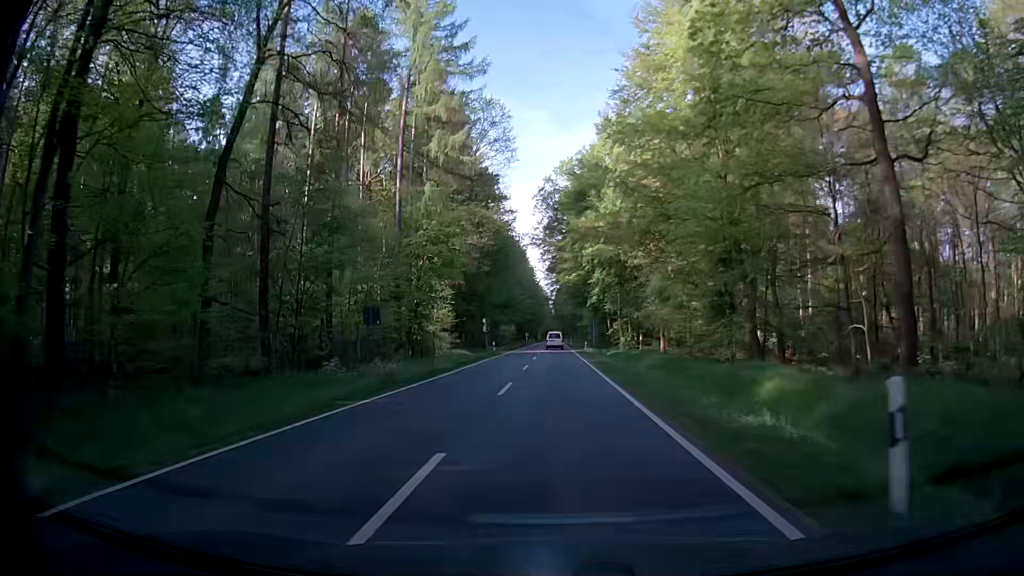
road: secondary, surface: asphalt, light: Day
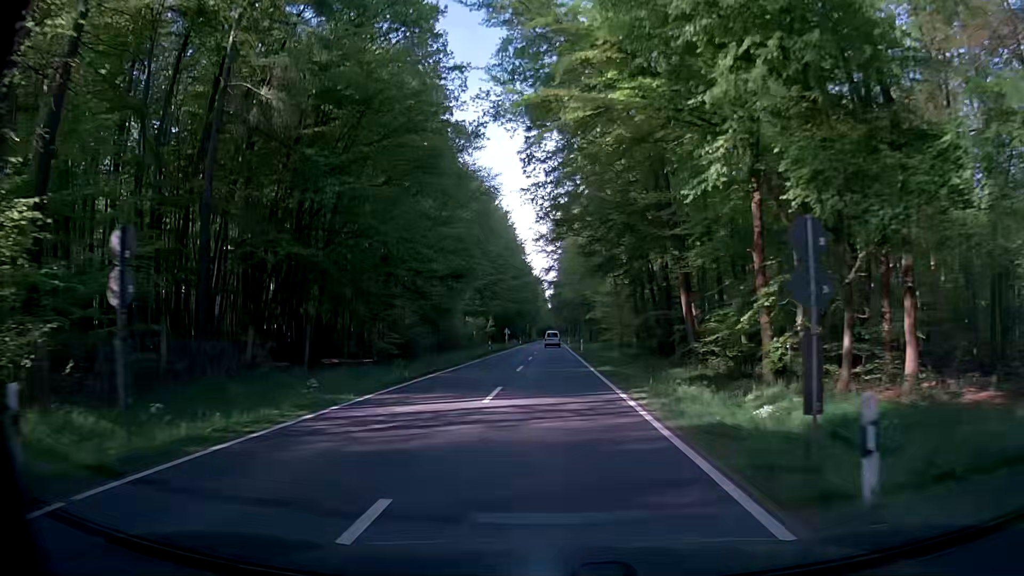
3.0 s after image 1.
(-0.3, +50.4) m; 0°
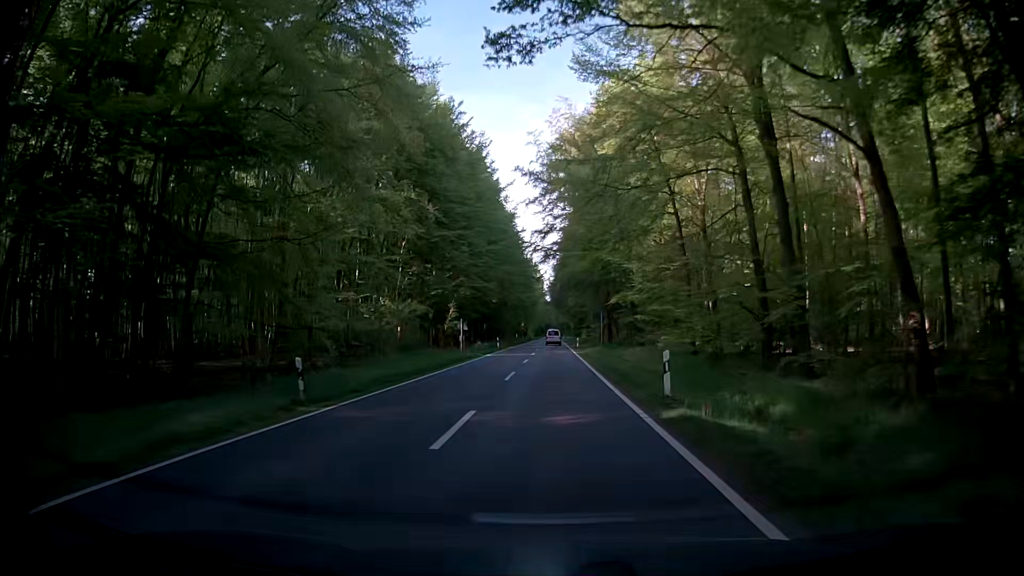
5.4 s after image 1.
(+0.2, +41.7) m; 0°
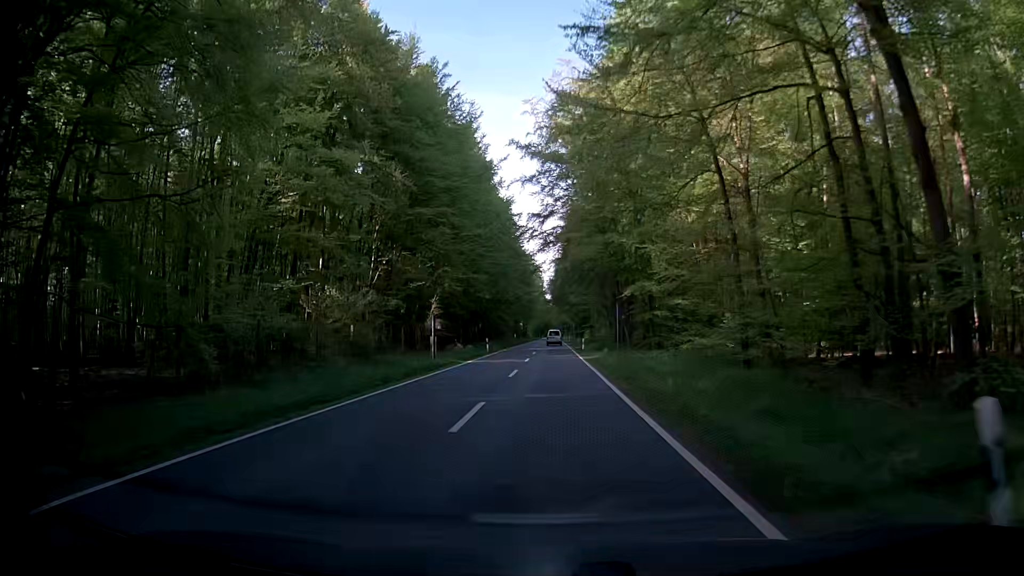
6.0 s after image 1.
(-0.2, +10.5) m; -2°
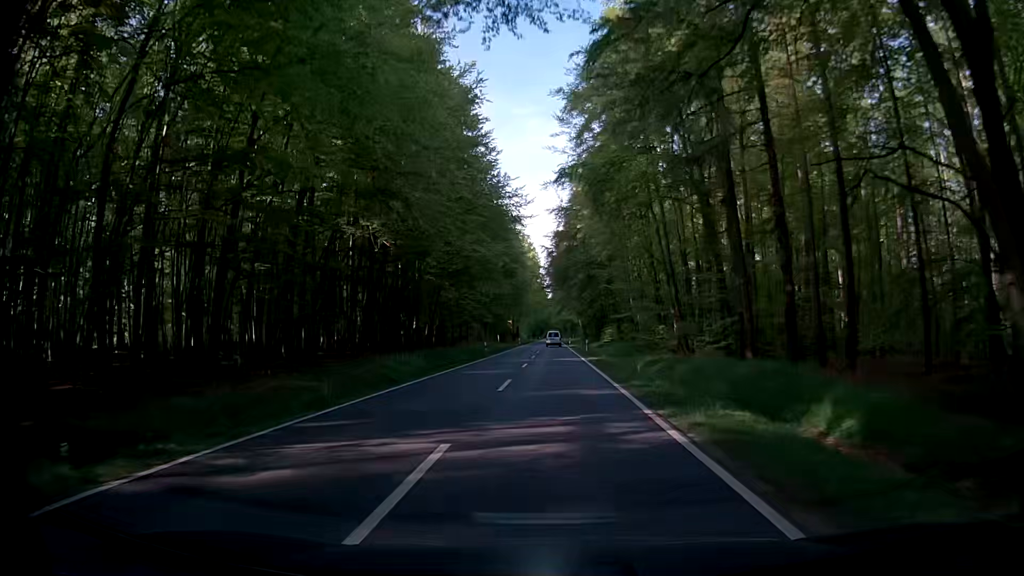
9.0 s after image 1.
(+1.8, +53.1) m; +2°
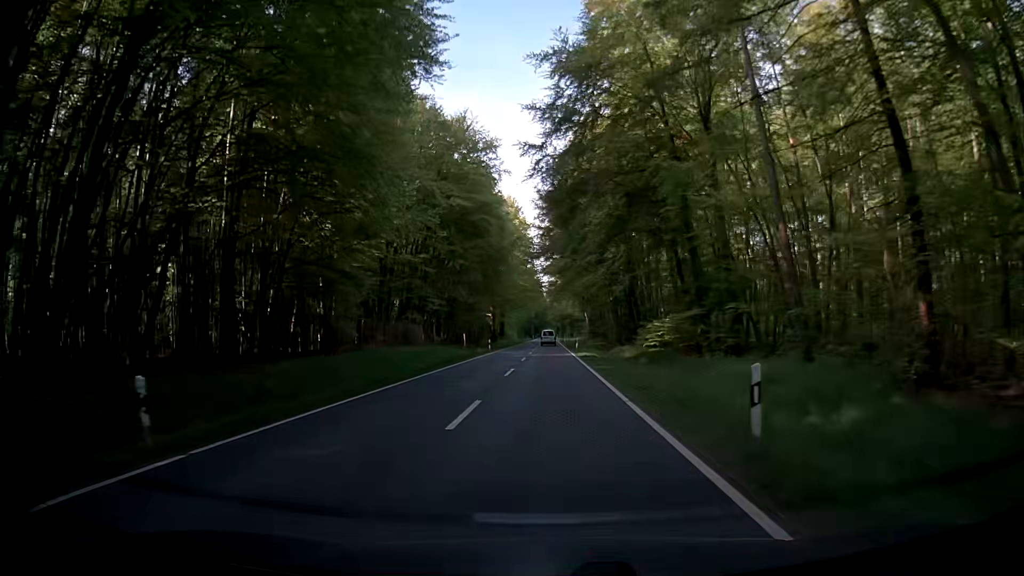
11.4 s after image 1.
(+0.1, +42.9) m; +1°
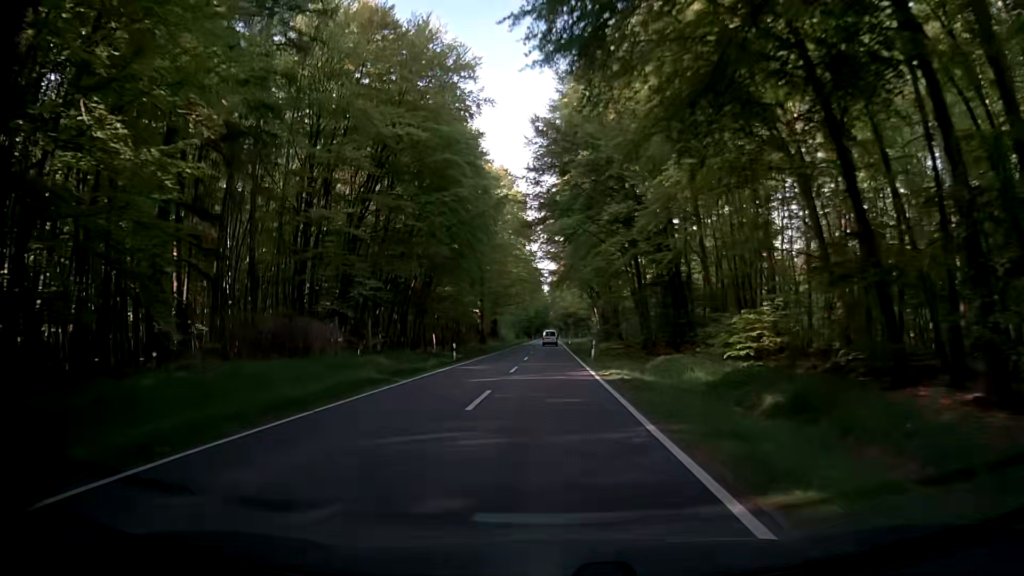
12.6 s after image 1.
(-0.1, +21.5) m; 0°
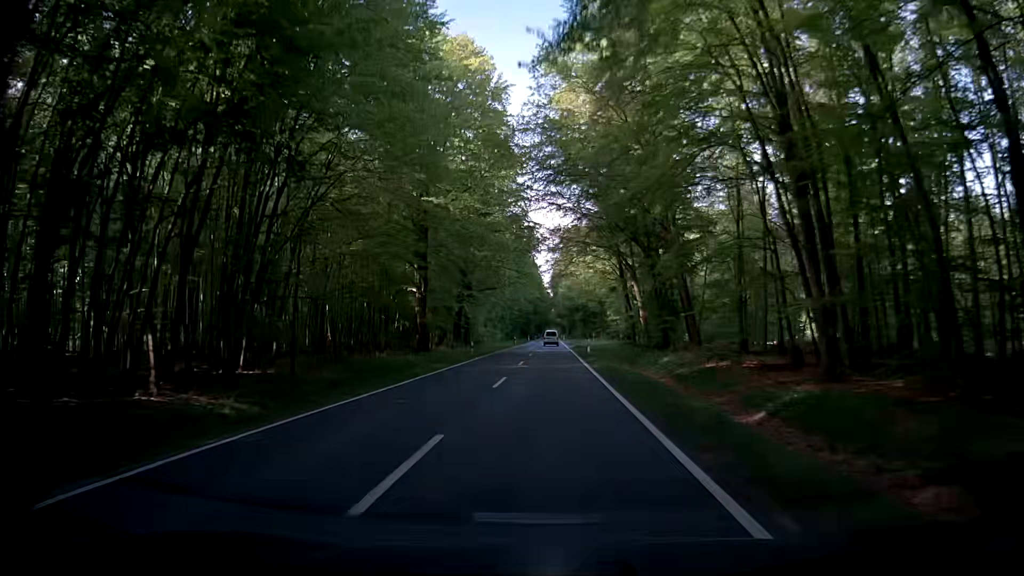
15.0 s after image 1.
(0.0, +43.0) m; 0°
(0, +10) (0, +20) (0, +30) (-1, +40) (-1, +50) (-1, +60) (-1, +70) (-1, +80) (-1, +90) (-1, +100) m
